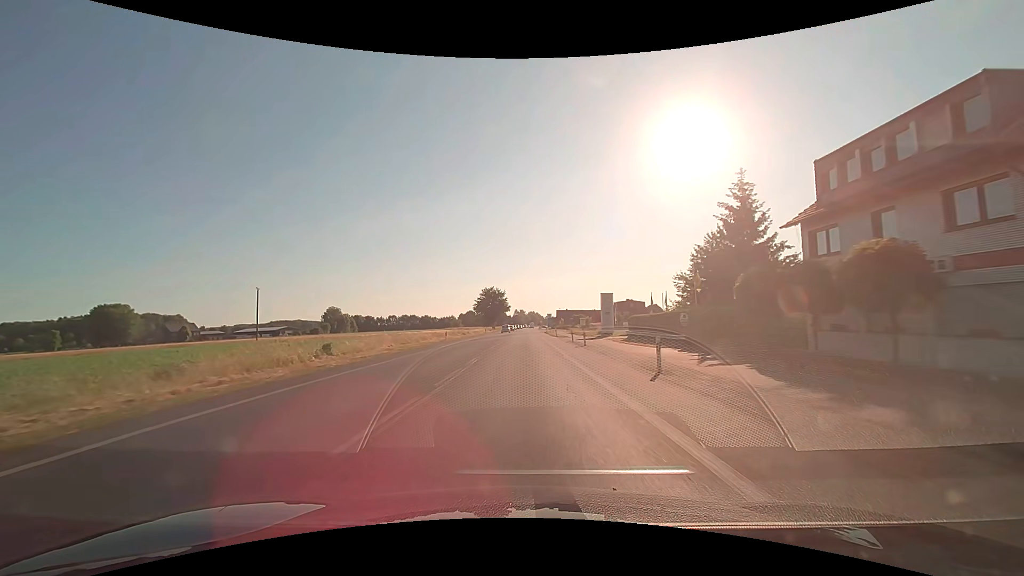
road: primary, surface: asphalt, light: Day
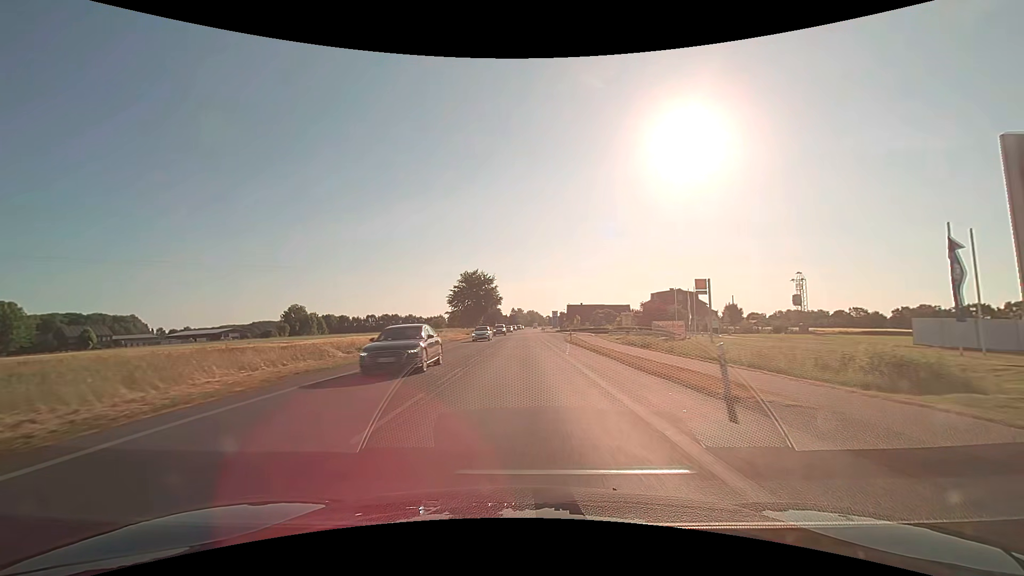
(+0.2, +53.8) m; 0°
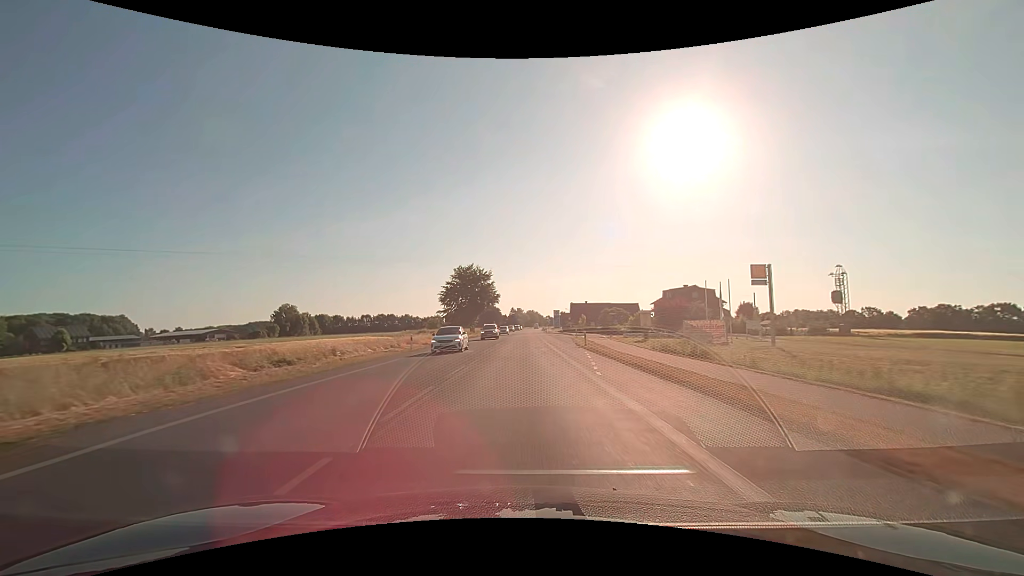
(0.0, +10.8) m; 0°
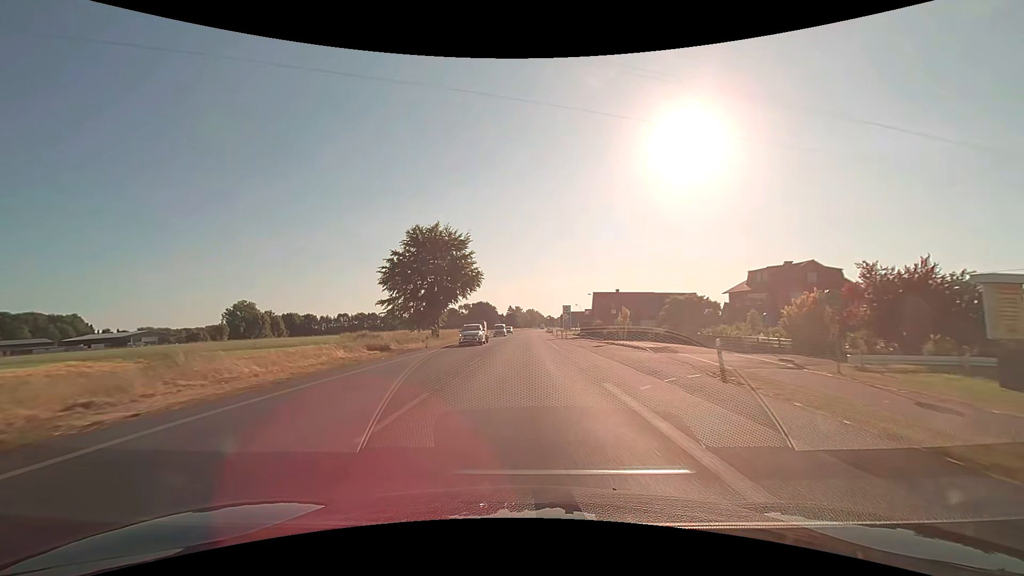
(0.0, +43.1) m; 0°
(0, +10) (0, +20) (0, +30) (0, +40) (0, +50) (+1, +60) (+1, +70) (+1, +80) (+1, +90) (+1, +100) m
